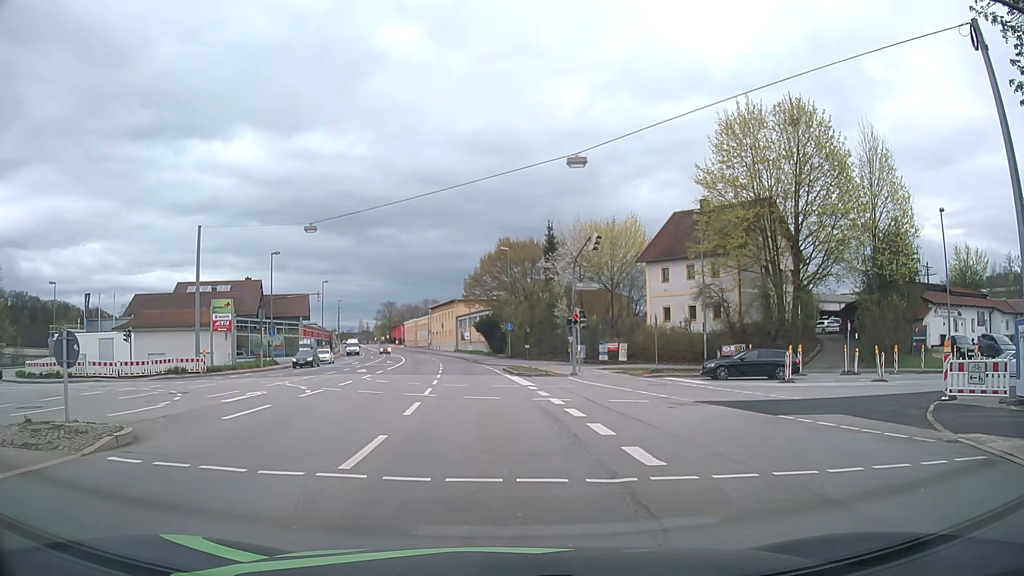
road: primary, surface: asphalt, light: Day
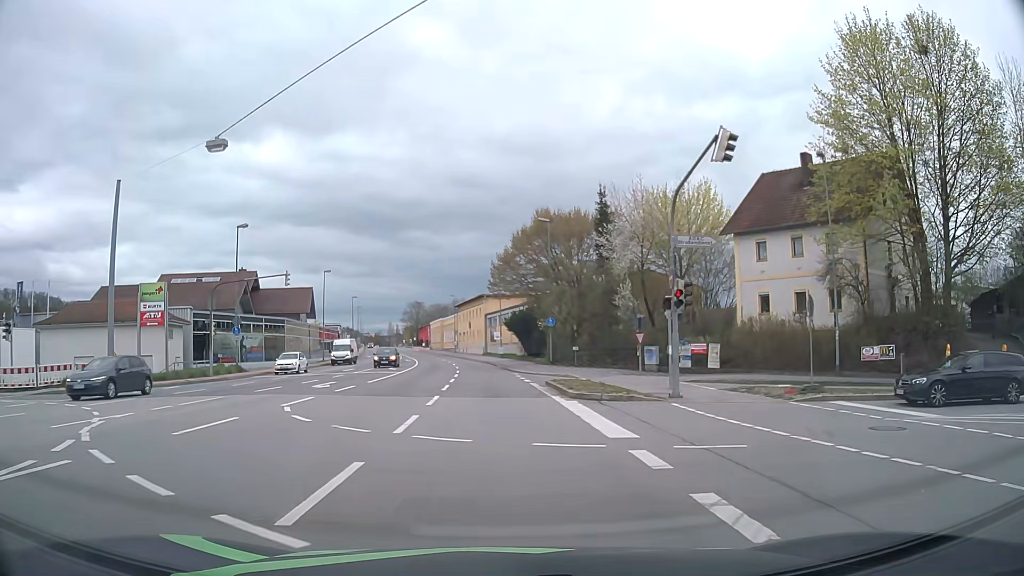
(+0.2, +15.7) m; -2°
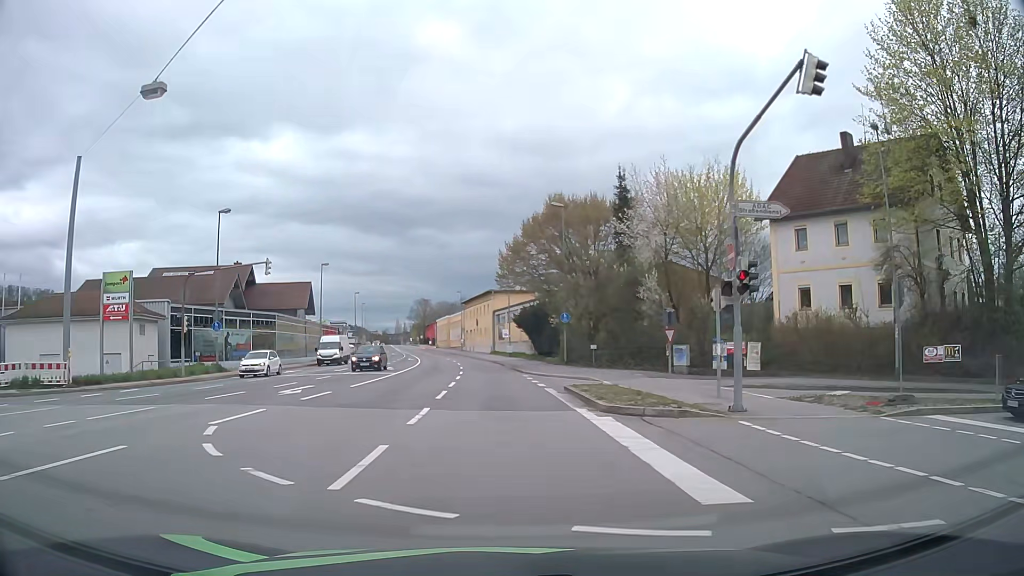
(0.0, +4.8) m; 0°
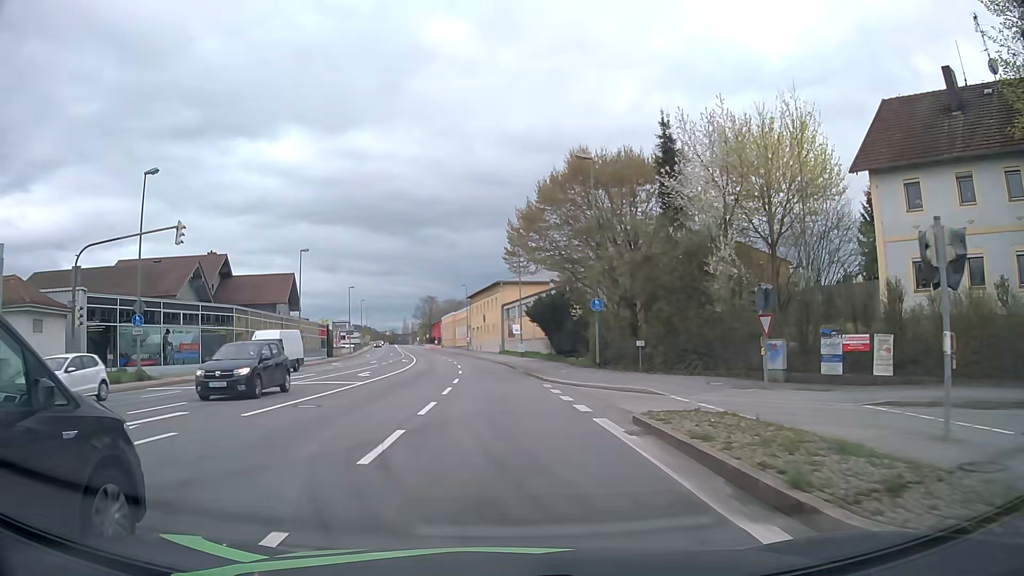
(0.0, +10.9) m; -1°
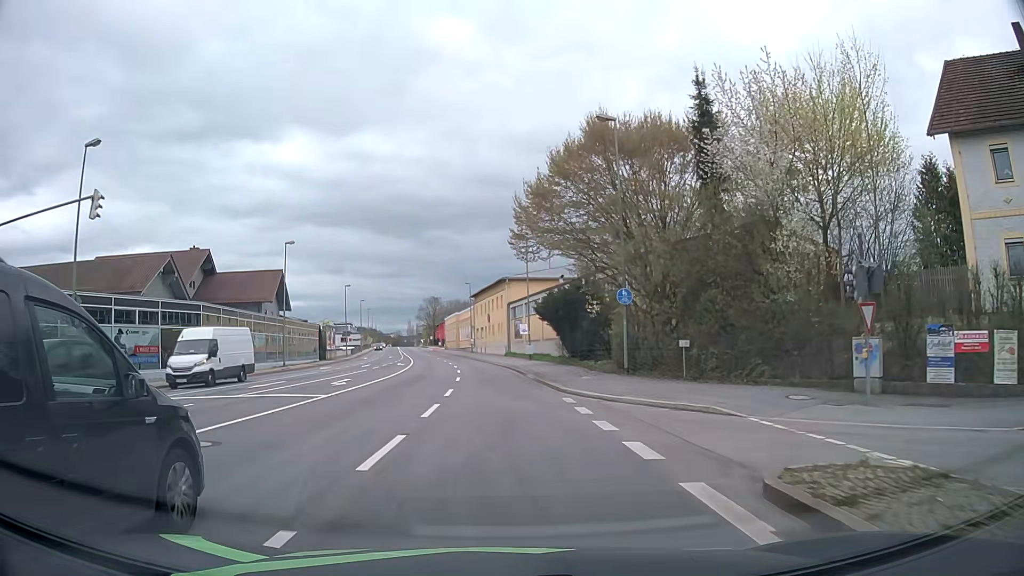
(0.0, +6.1) m; 0°
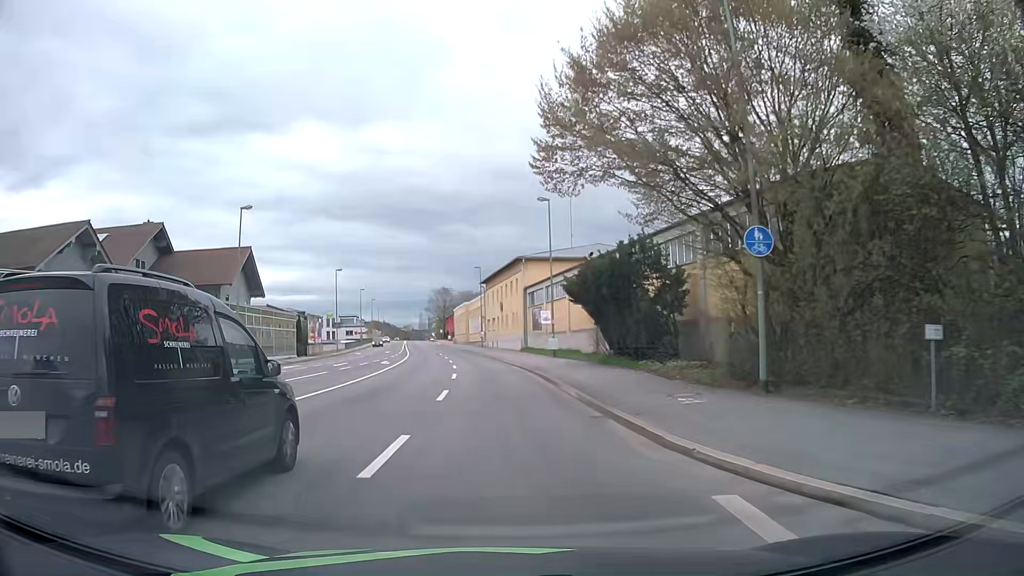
(-0.2, +12.9) m; -1°
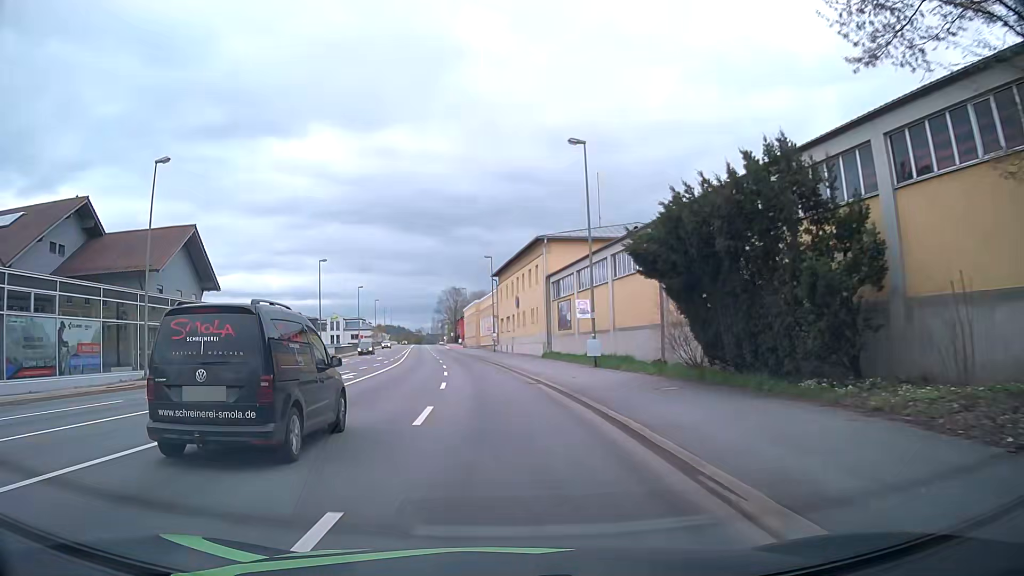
(-0.1, +13.7) m; -2°
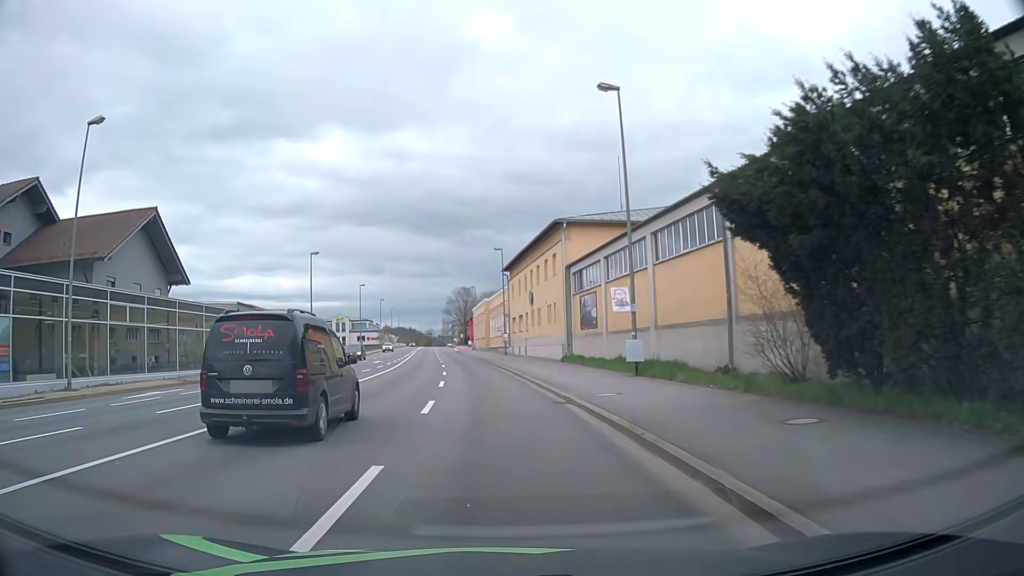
(0.0, +7.1) m; -1°
(0, +10) (0, +20) (-1, +30) (-2, +40) (-3, +50) (-4, +60) (-5, +70) (-6, +80) (-7, +90) (-8, +100) m
